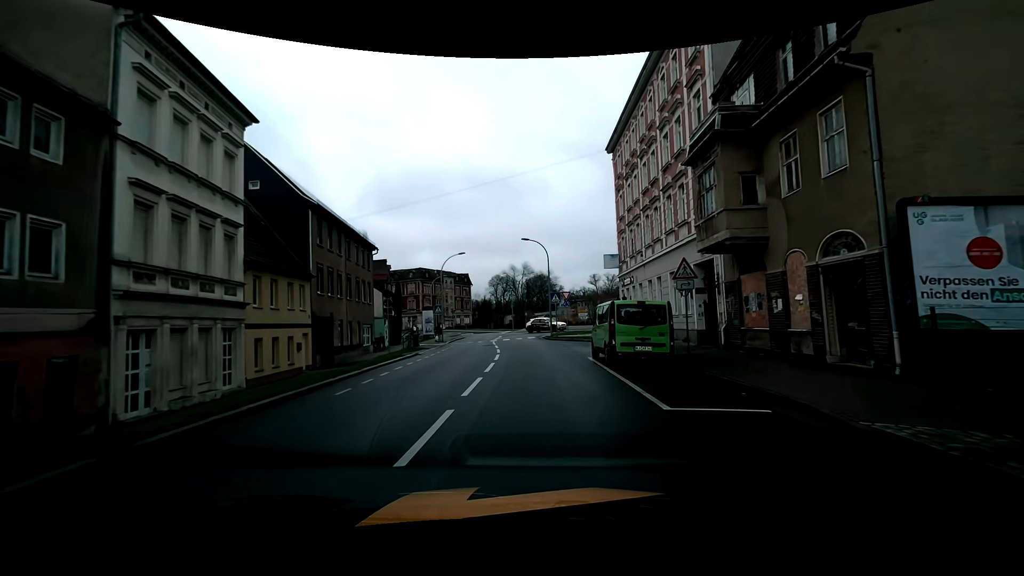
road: tertiary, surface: asphalt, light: Day
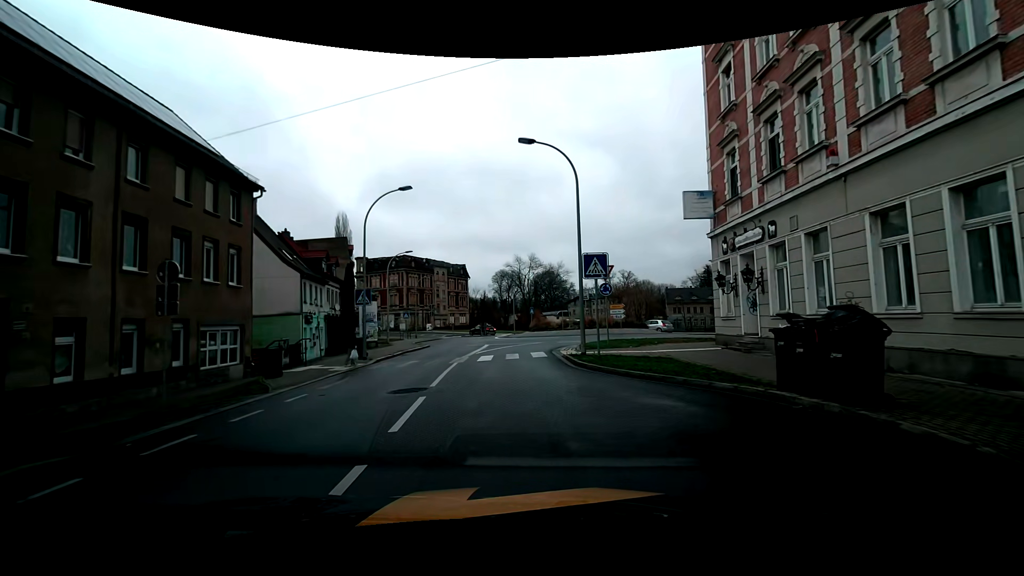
(-0.1, +20.2) m; 0°
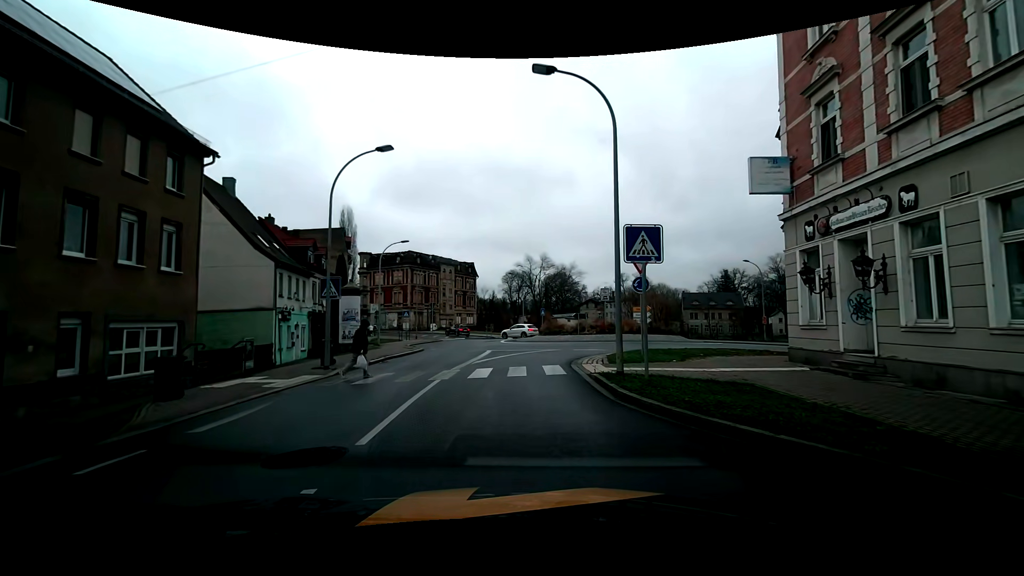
(-0.2, +4.8) m; -1°
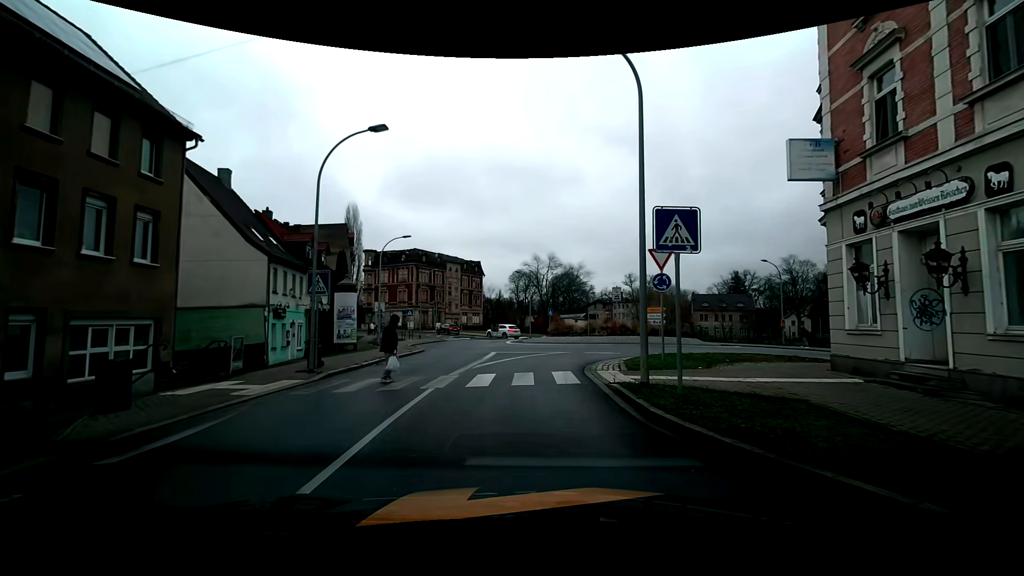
(0.0, +1.6) m; -1°
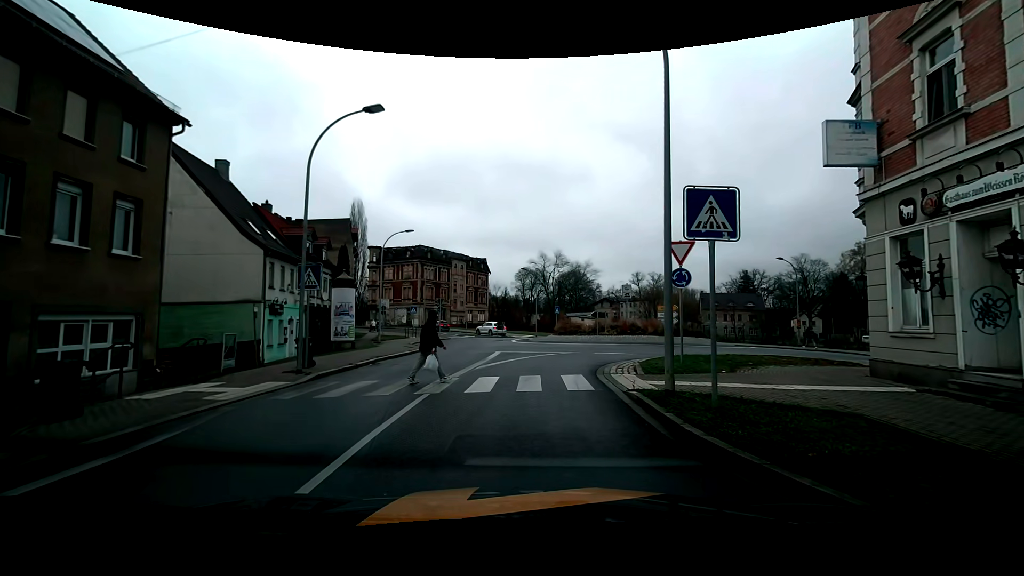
(0.0, +1.1) m; +1°
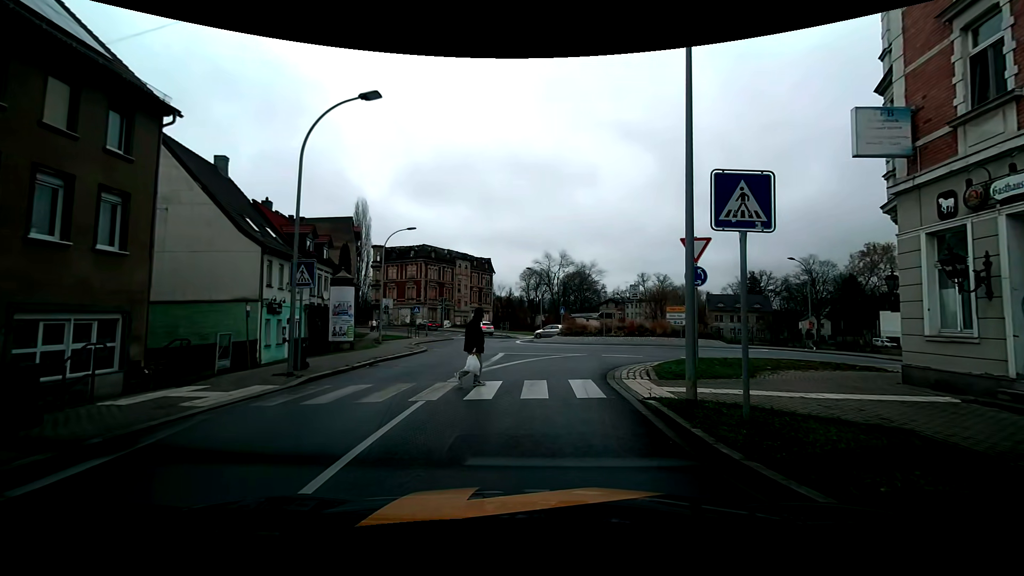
(0.0, +0.8) m; -1°
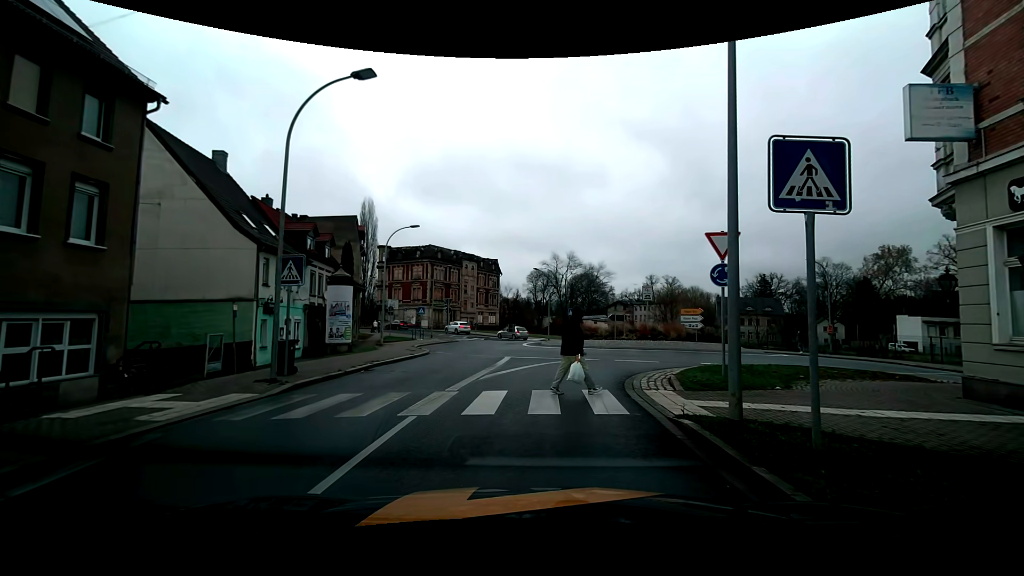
(0.0, +1.3) m; 0°
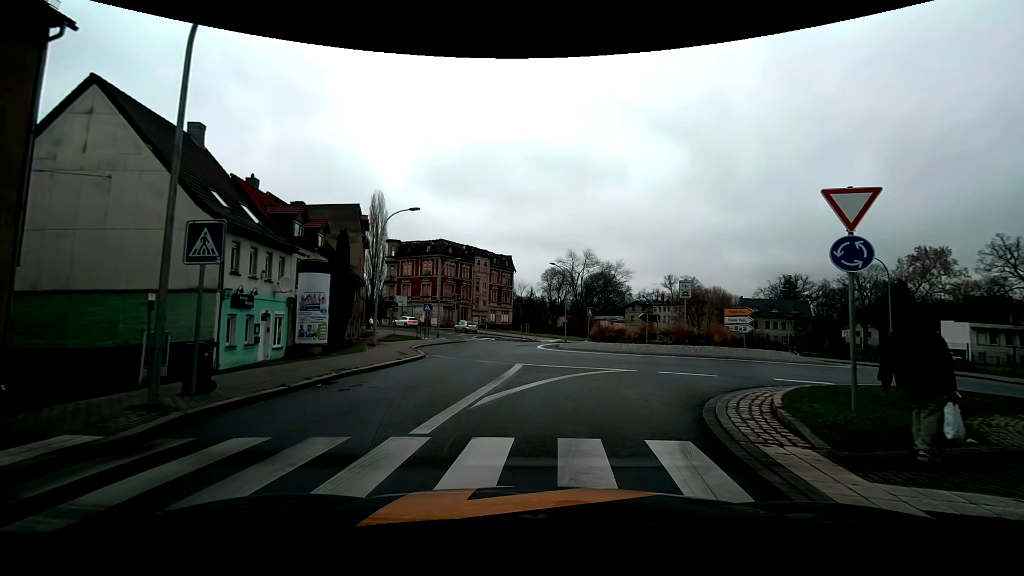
(-0.2, +4.6) m; -1°
